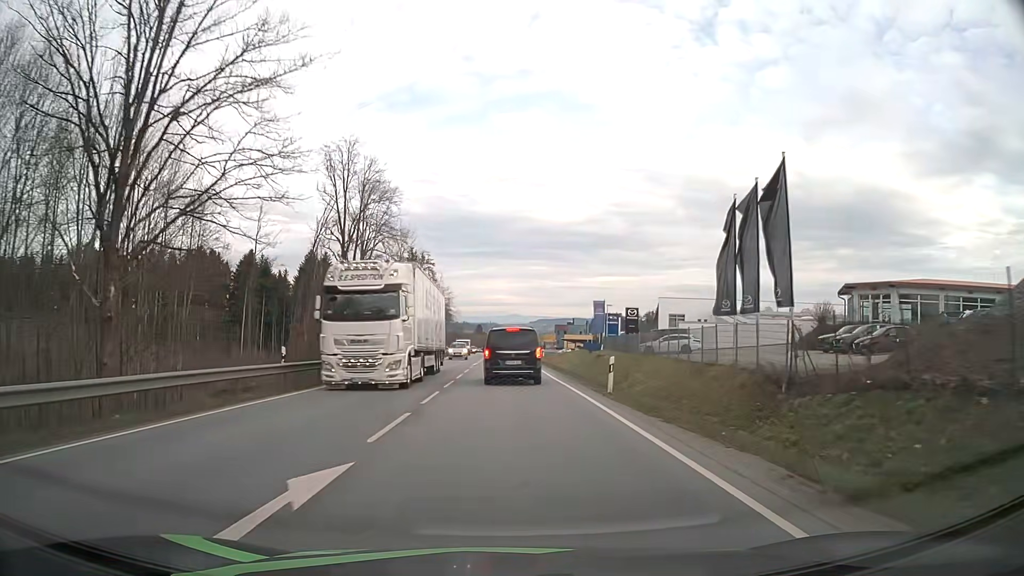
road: primary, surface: asphalt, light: Day
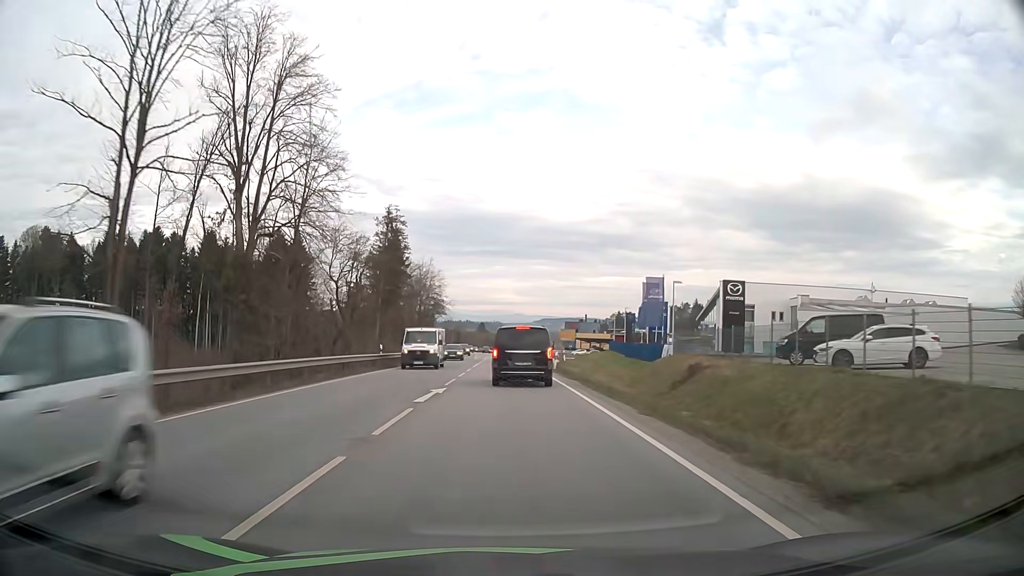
(-0.1, +29.6) m; 0°
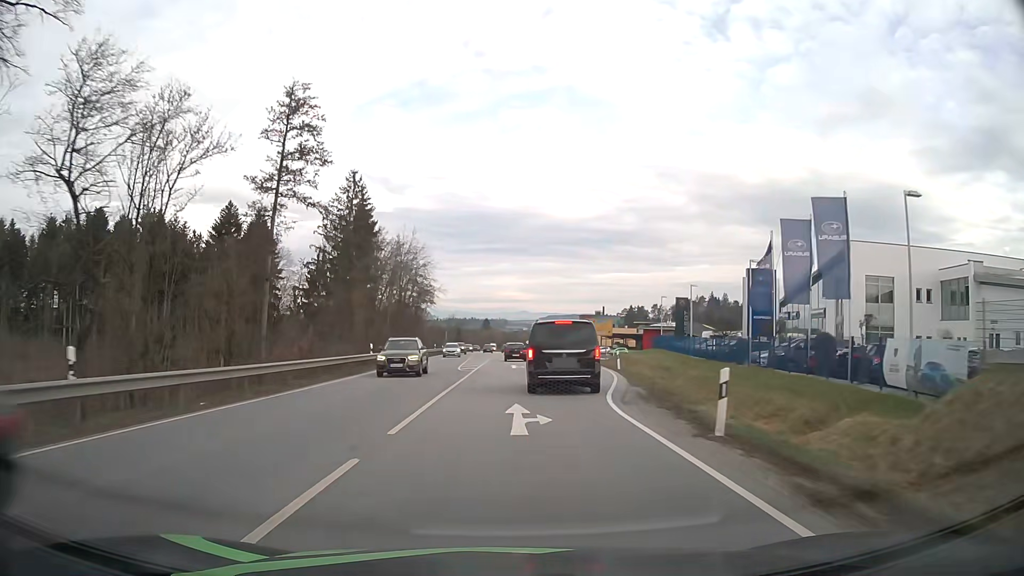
(0.0, +30.1) m; 0°
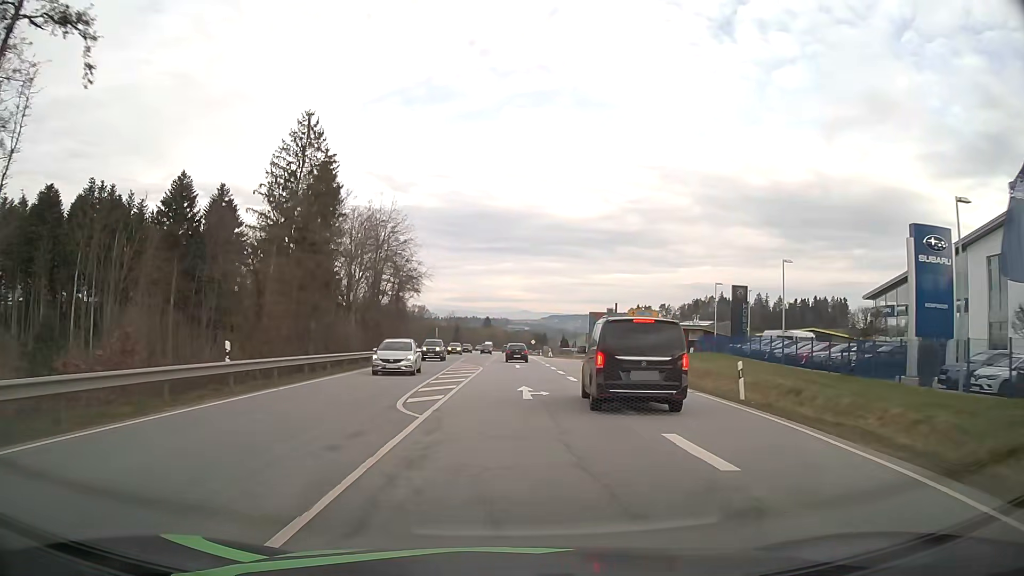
(-0.1, +20.4) m; 0°
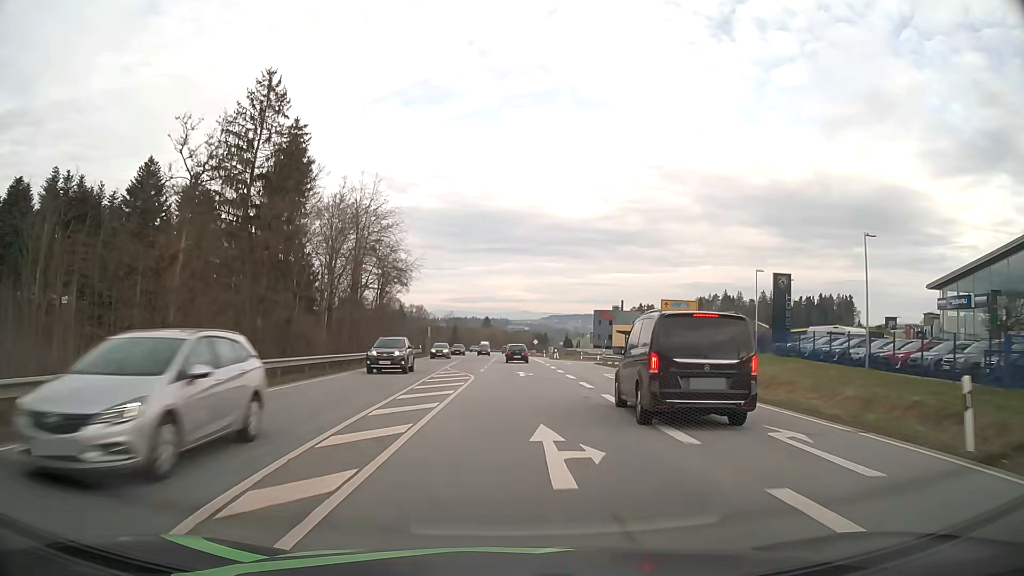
(0.0, +10.3) m; 0°
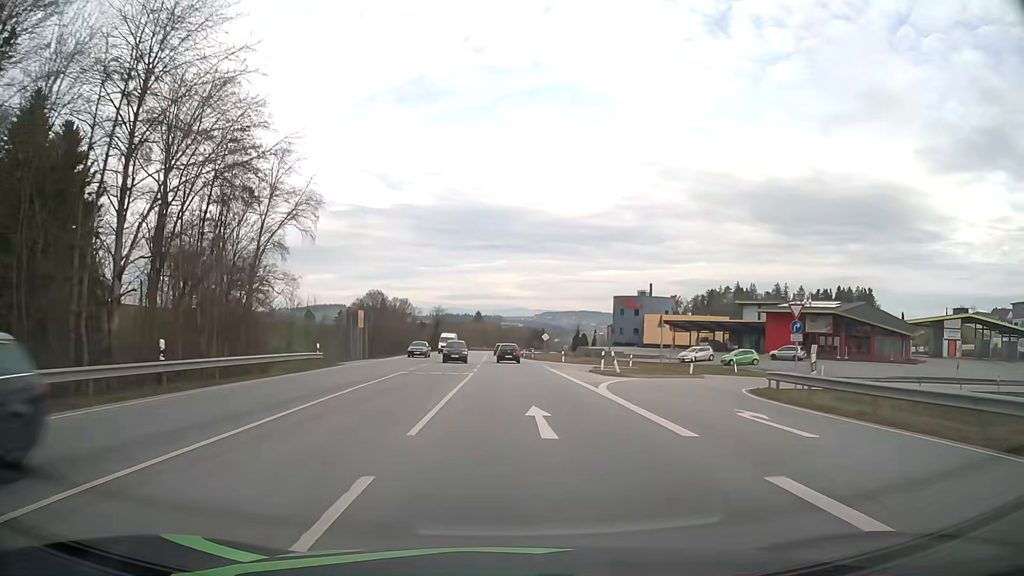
(+0.1, +42.0) m; +1°
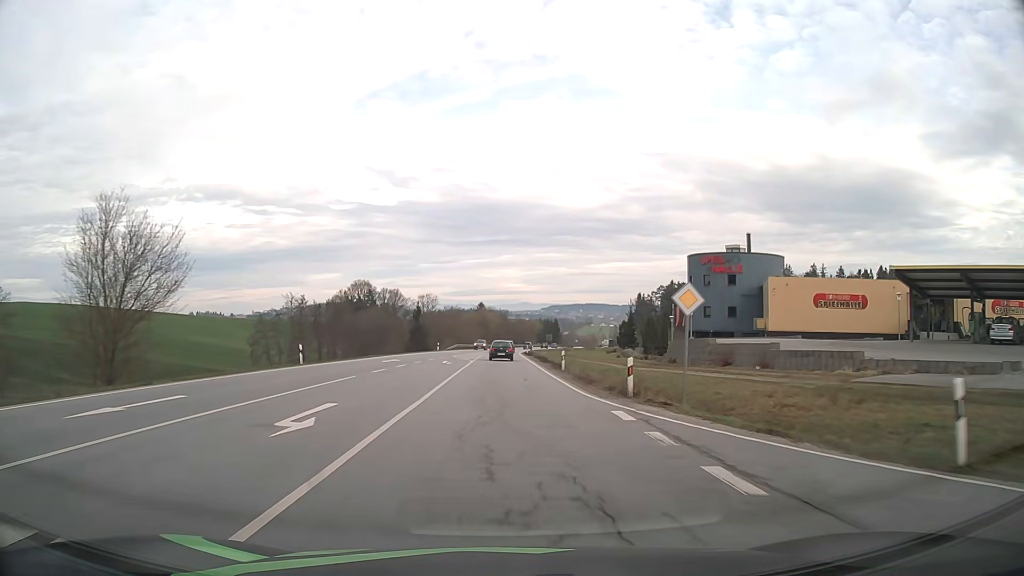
(0.0, +54.4) m; 0°
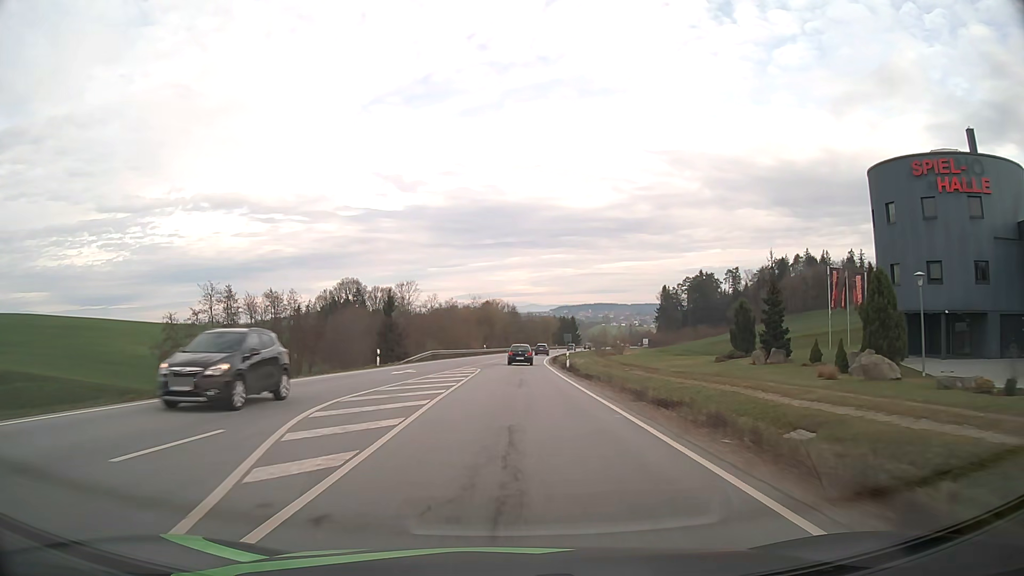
(-0.5, +44.4) m; -1°
(0, +10) (0, +20) (0, +30) (+1, +40) (+1, +50) (+1, +60) (+2, +70) (+3, +80) (+4, +90) (+5, +100) m
